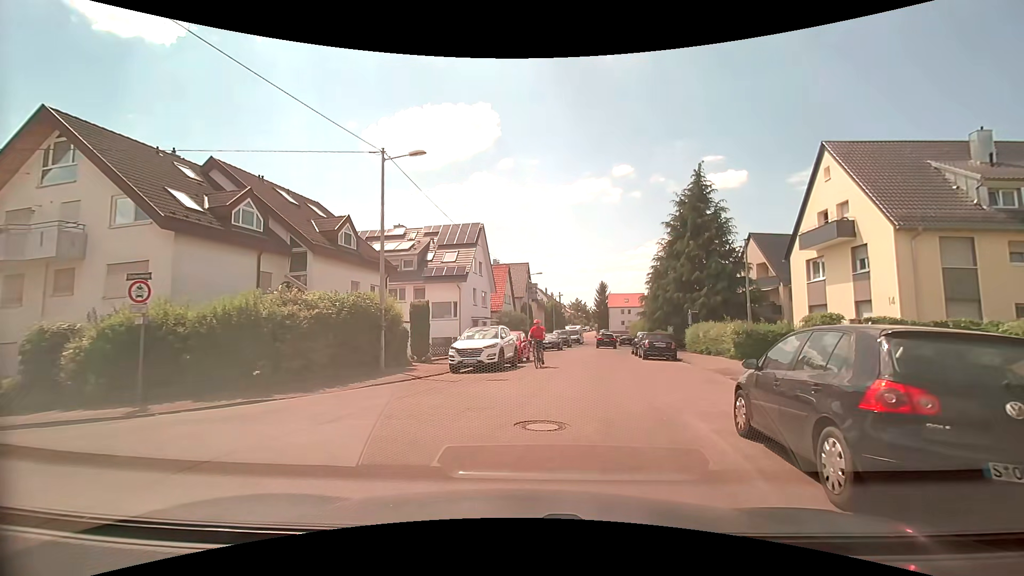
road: residential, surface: asphalt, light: Day
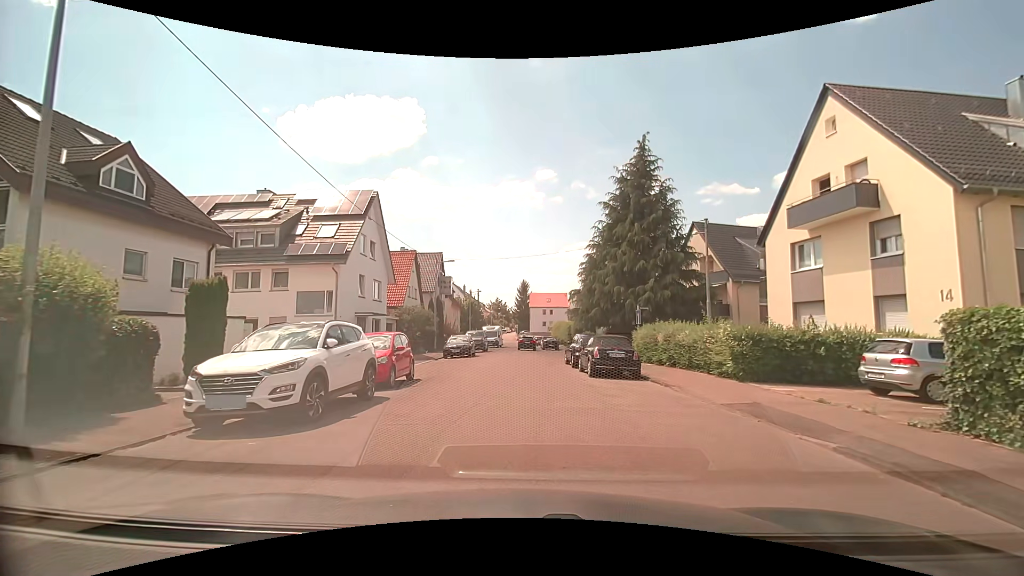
(+0.7, +9.5) m; +10°
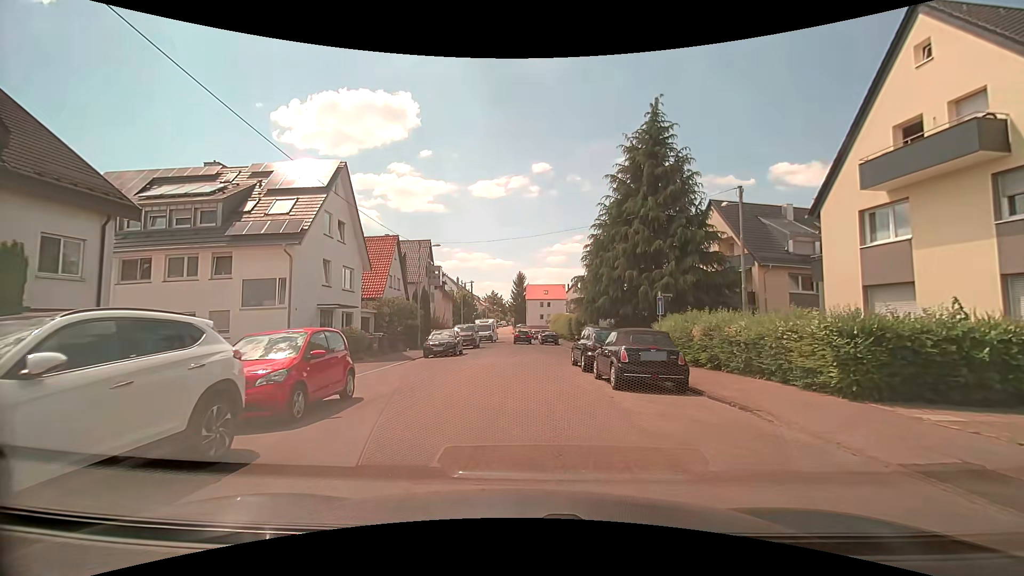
(-0.1, +5.2) m; -1°
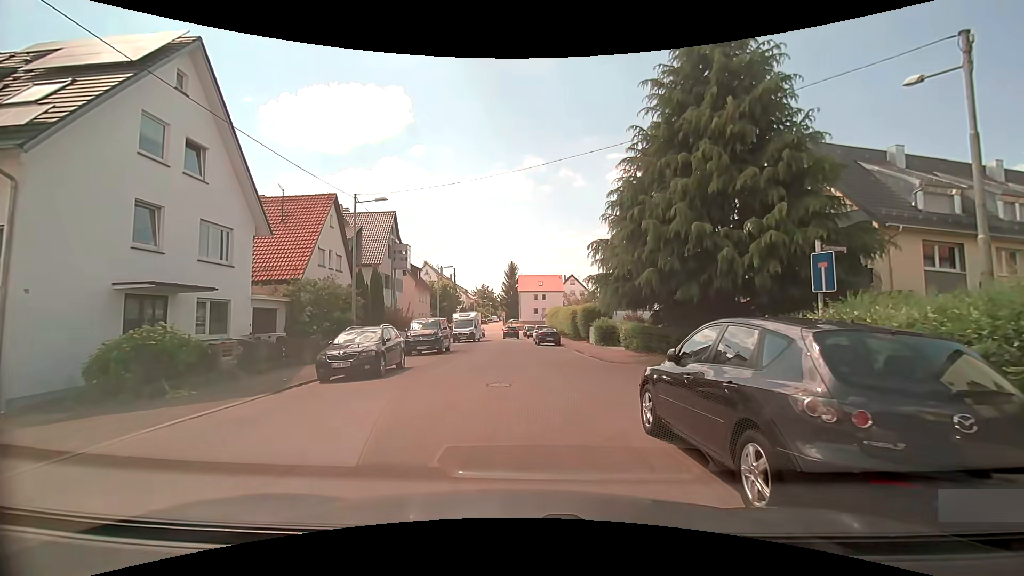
(0.0, +12.5) m; -1°
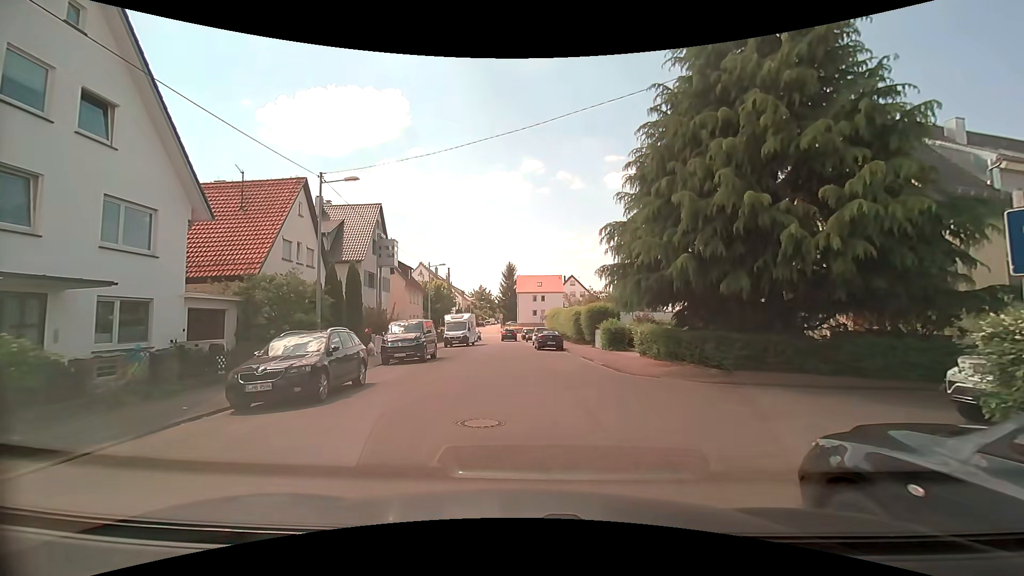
(+0.1, +3.9) m; +2°
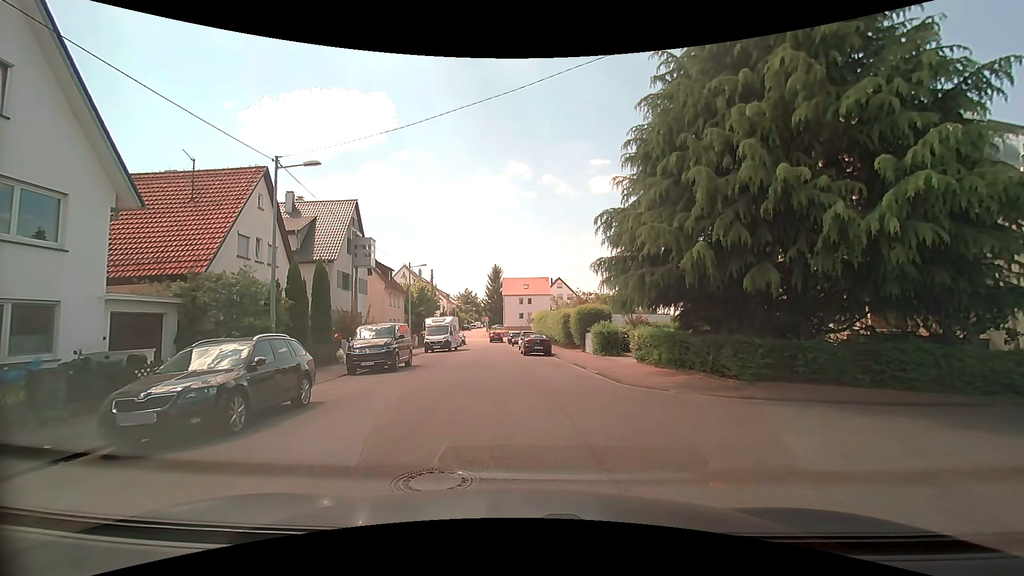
(0.0, +2.4) m; -1°
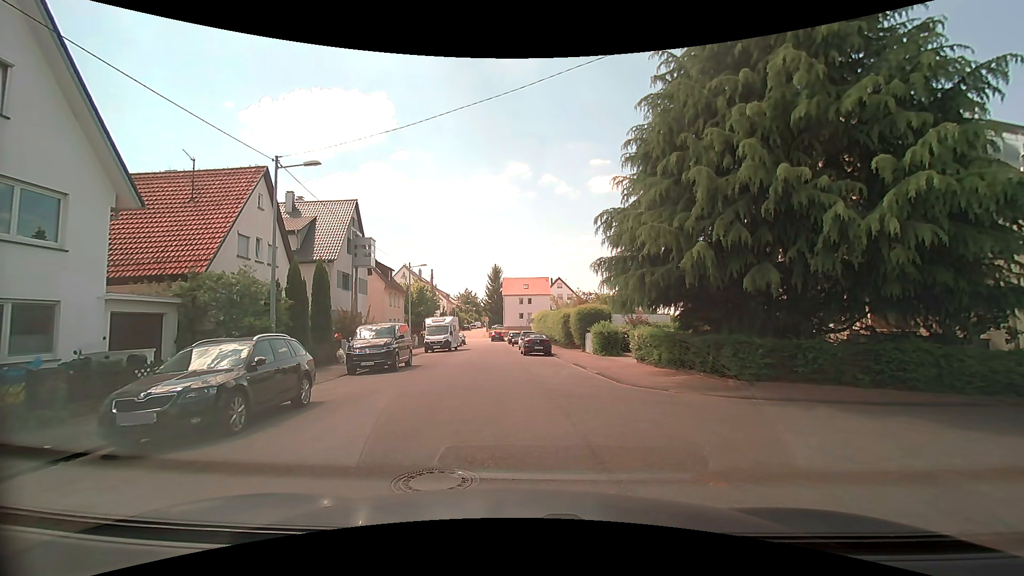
(0.0, 0.0) m; 0°
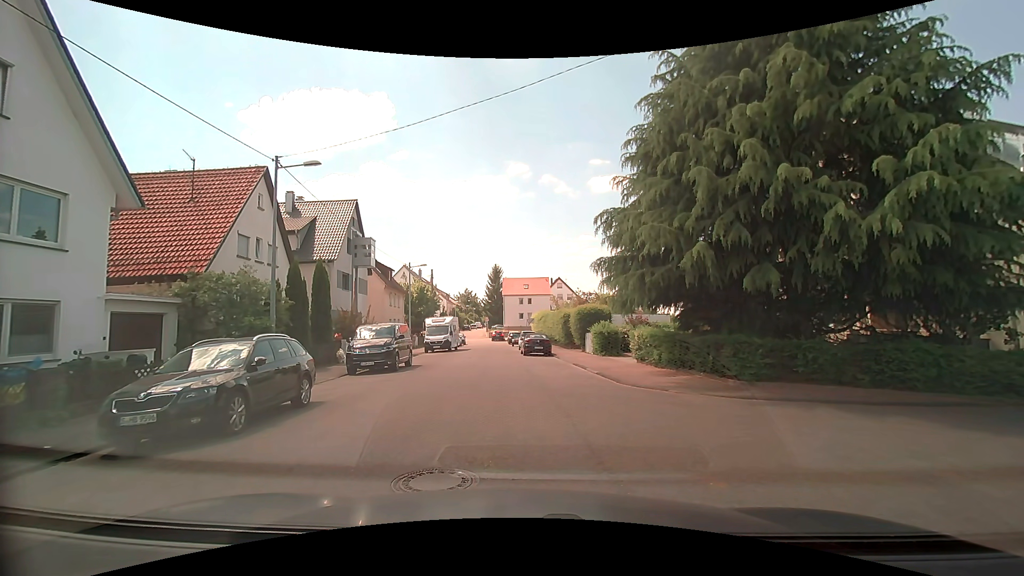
(0.0, 0.0) m; 0°
